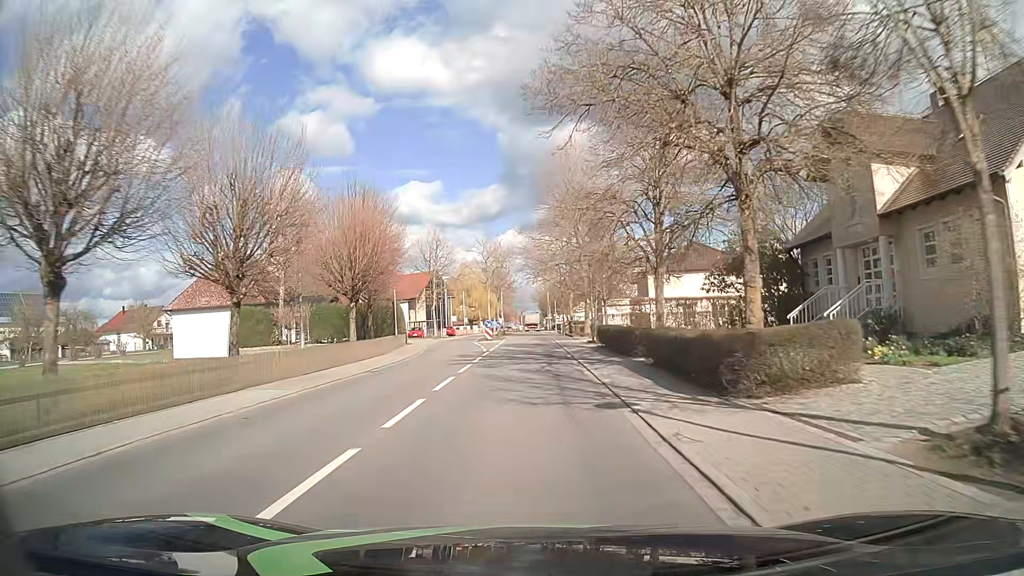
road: primary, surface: asphalt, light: Day
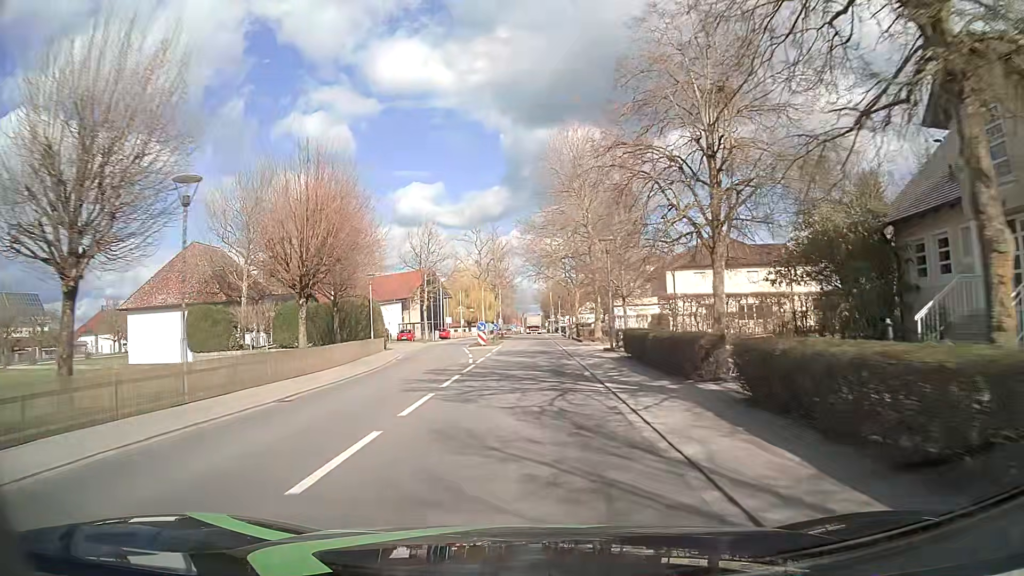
(0.0, +7.9) m; 0°
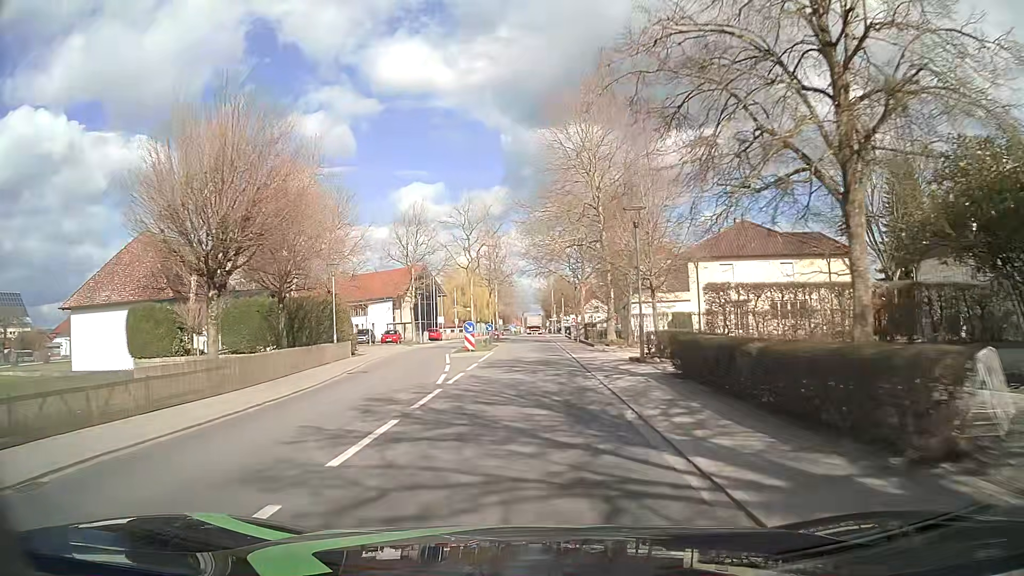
(0.0, +7.9) m; 0°
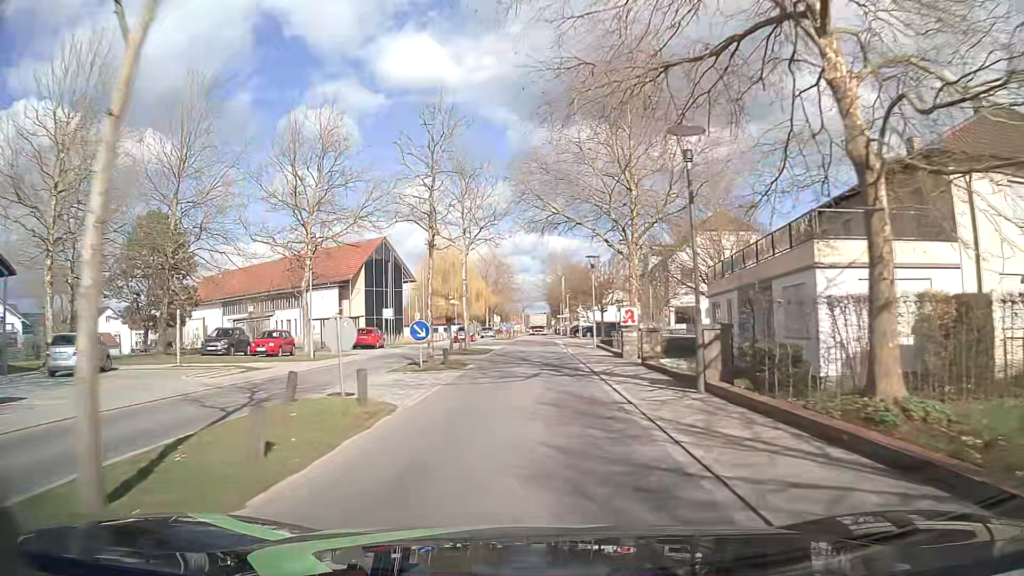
(-0.2, +31.6) m; 0°
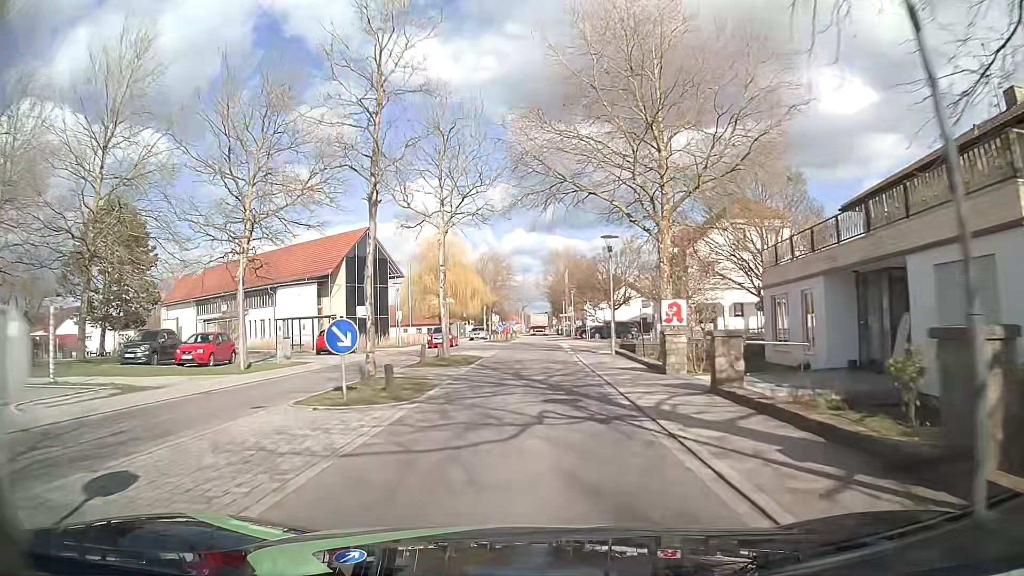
(0.0, +7.9) m; 0°
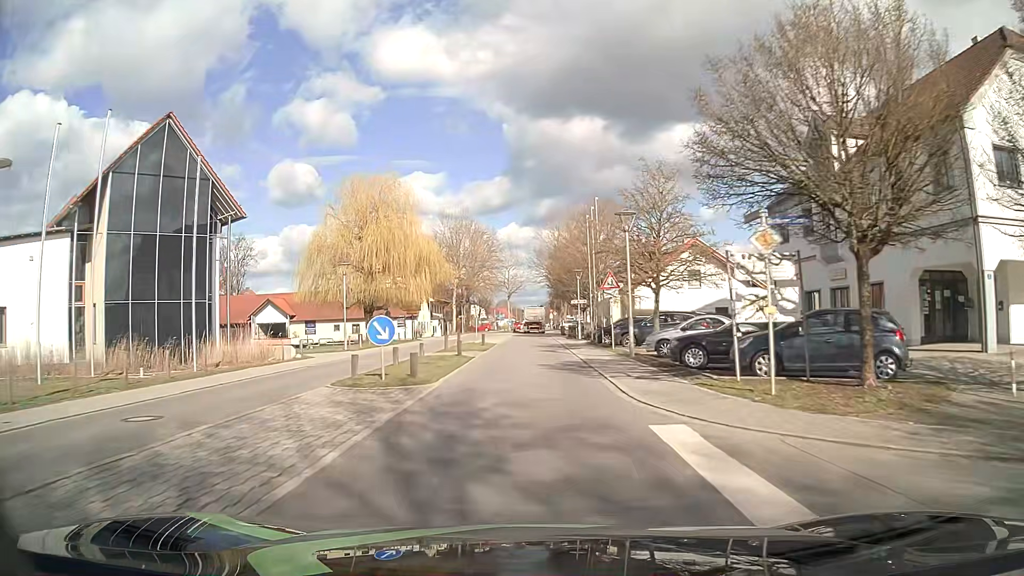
(+0.2, +39.8) m; +1°
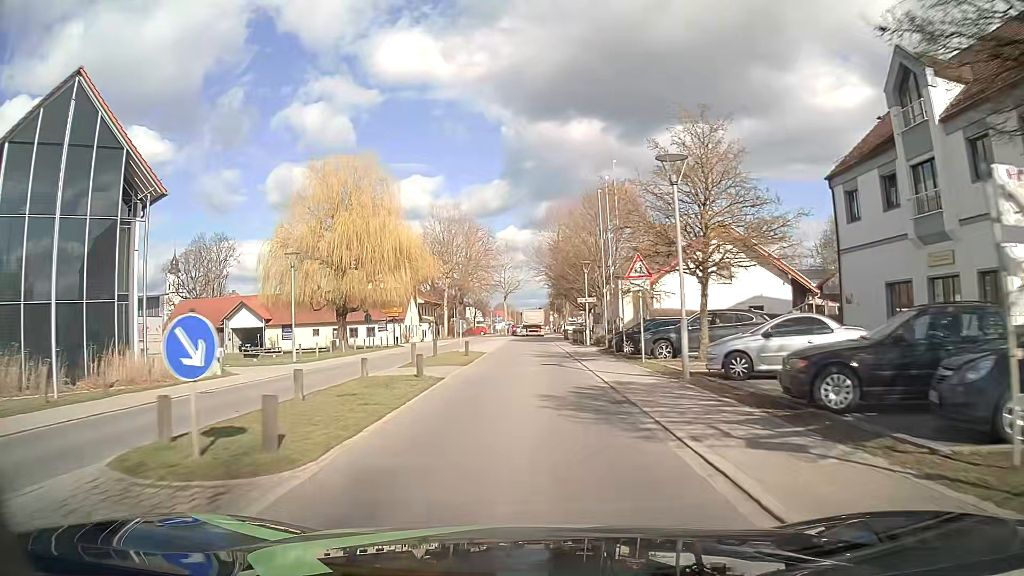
(0.0, +8.0) m; 0°
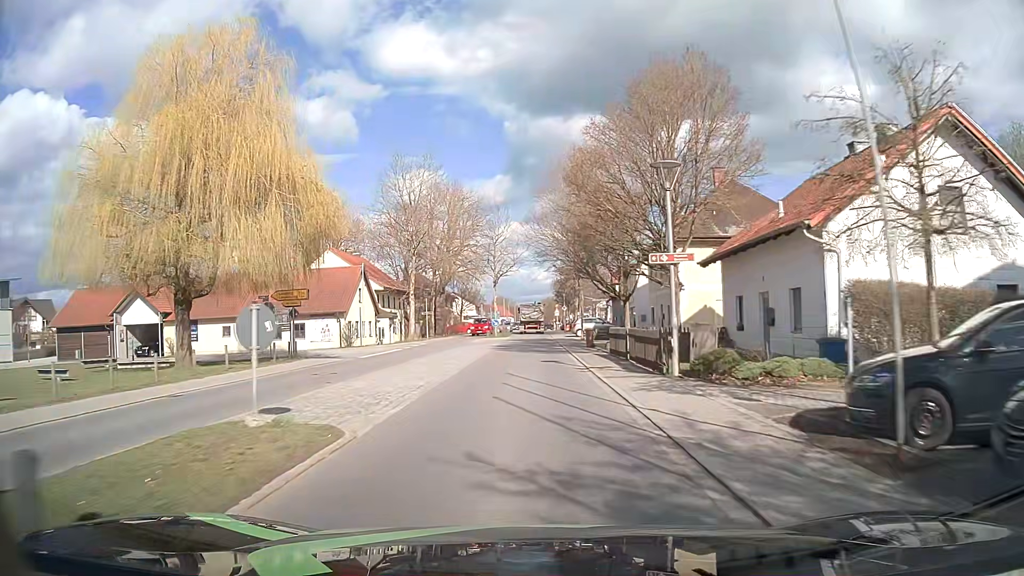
(+0.1, +23.9) m; 0°
(0, +10) (0, +20) (0, +30) (0, +40) (0, +50) (0, +60) (0, +70) (0, +80) (0, +90) (0, +100) m
